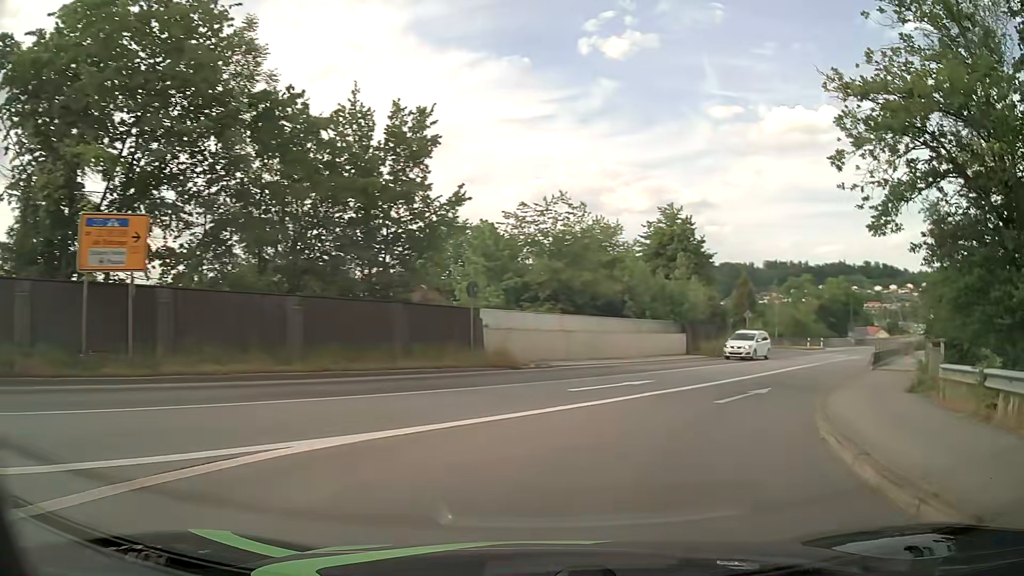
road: primary_link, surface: asphalt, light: Day
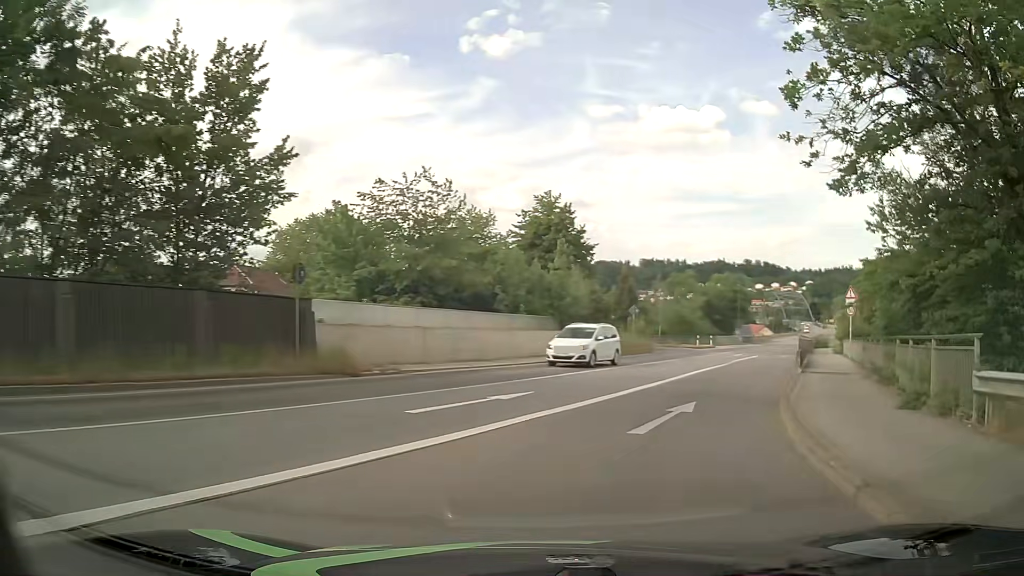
(+0.5, +5.2) m; +11°
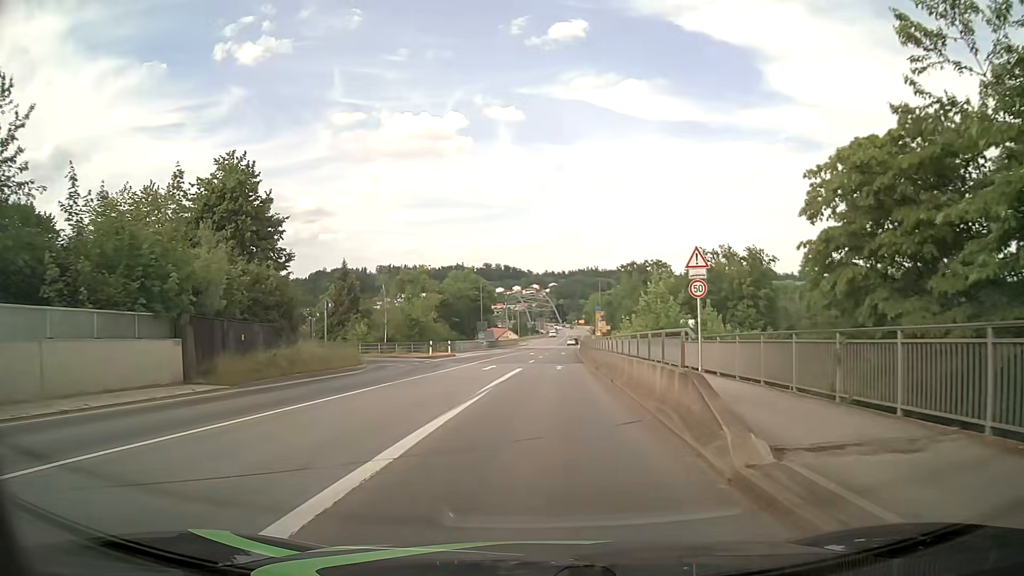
(+4.0, +16.7) m; +23°
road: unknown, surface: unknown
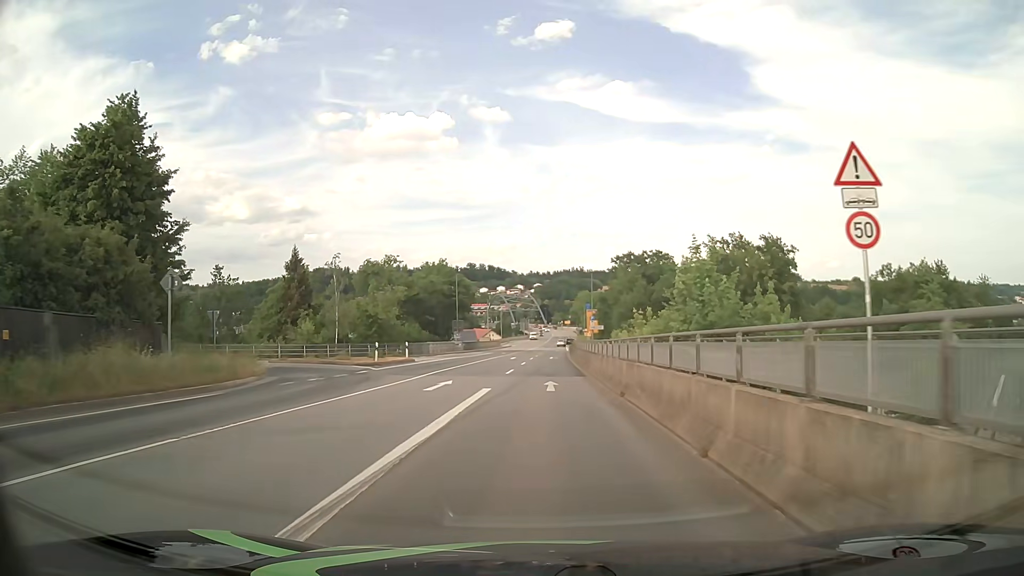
(+0.1, +12.9) m; +1°
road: primary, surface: asphalt
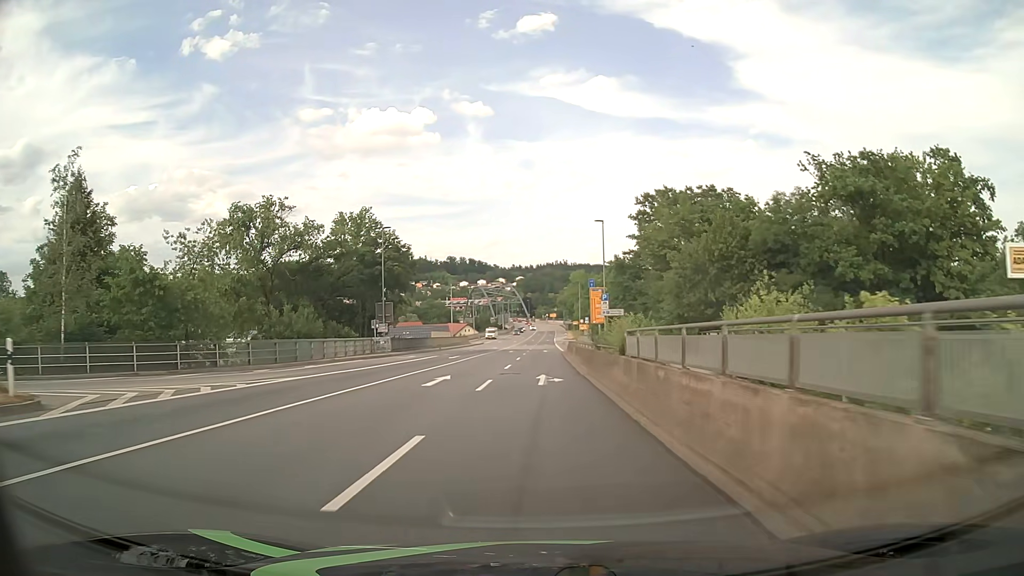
(+0.6, +36.3) m; +2°
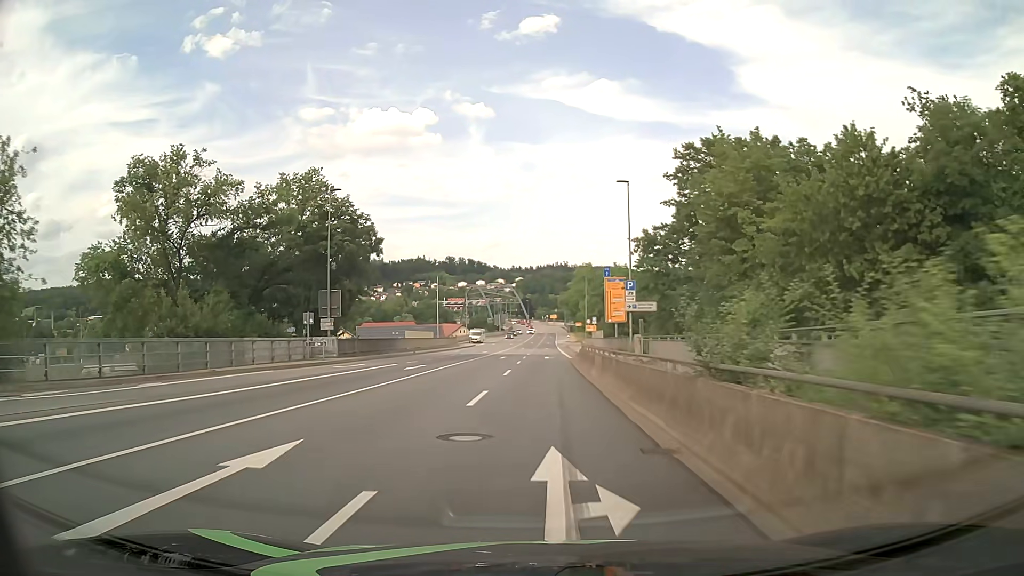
(0.0, +15.3) m; 0°
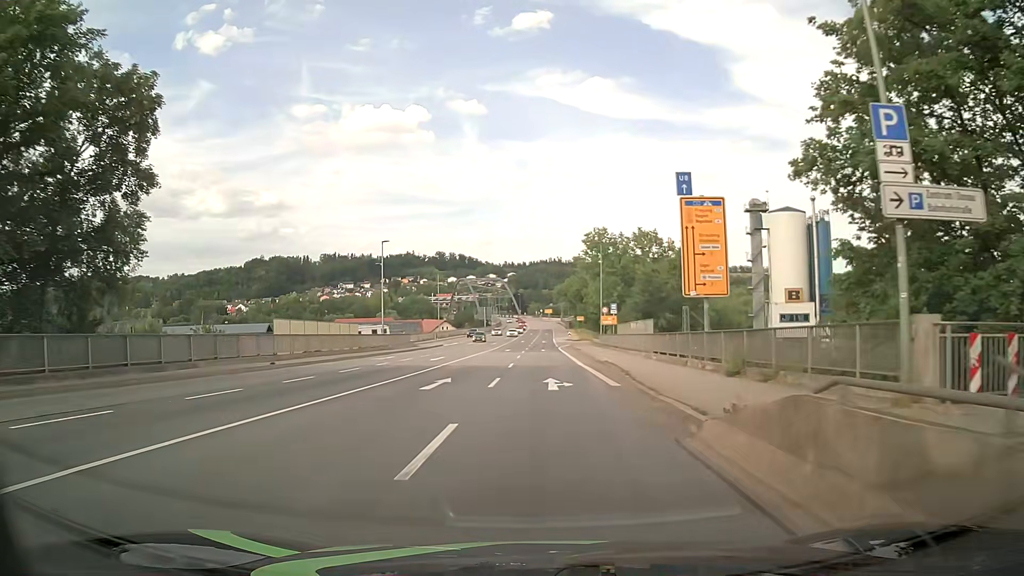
(+0.2, +31.2) m; +1°
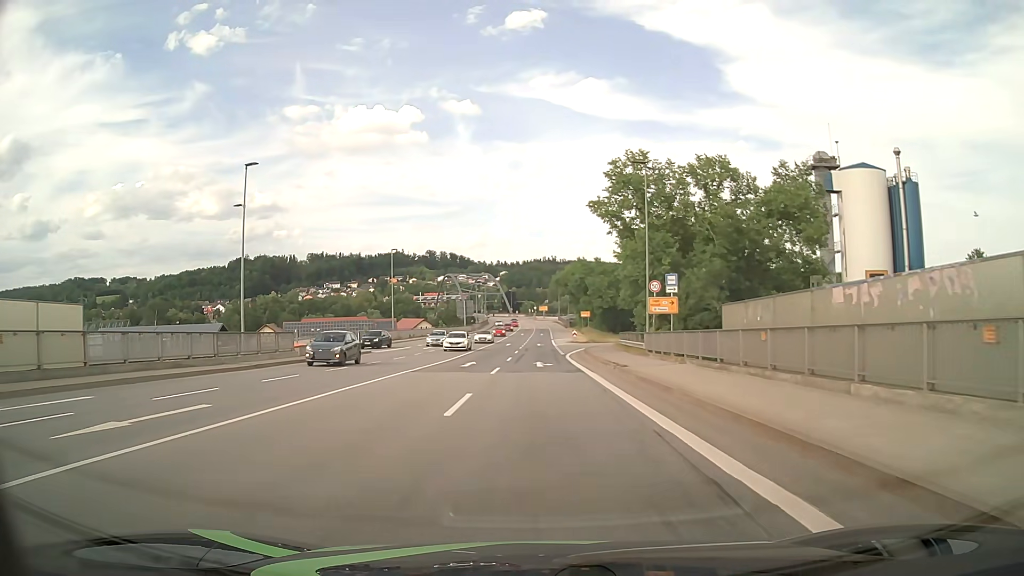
(+0.1, +30.8) m; 0°
(0, +10) (0, +20) (0, +30) (0, +40) (0, +50) (0, +60) (0, +70) (0, +80) (0, +90) (0, +100) m
